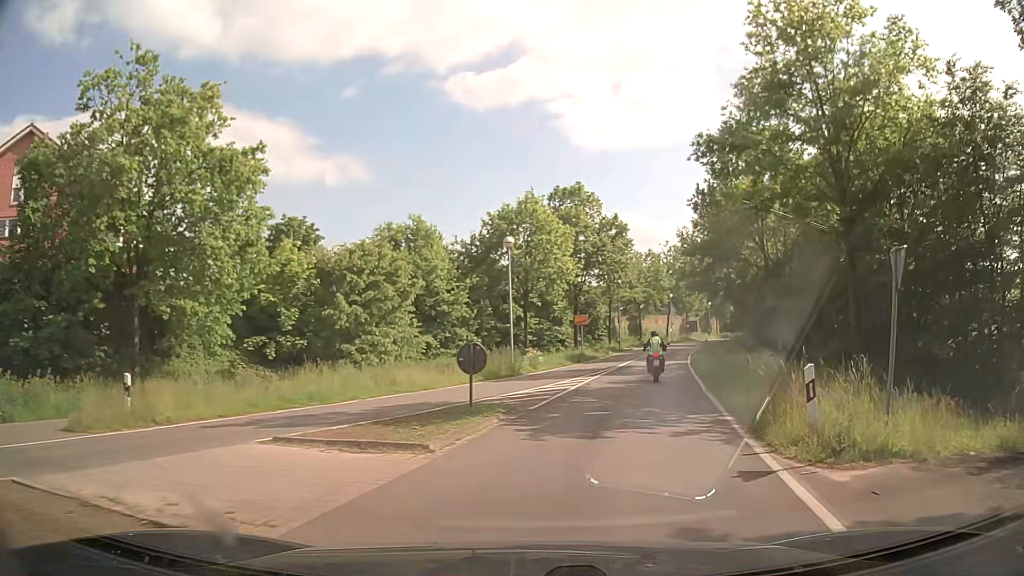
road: secondary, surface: asphalt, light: Day
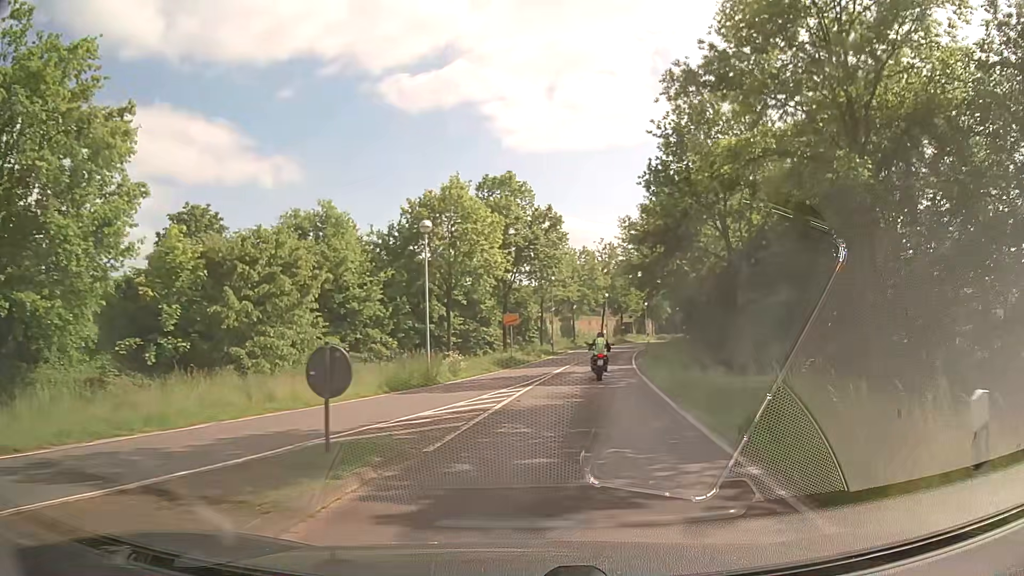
(+0.4, +5.1) m; +6°
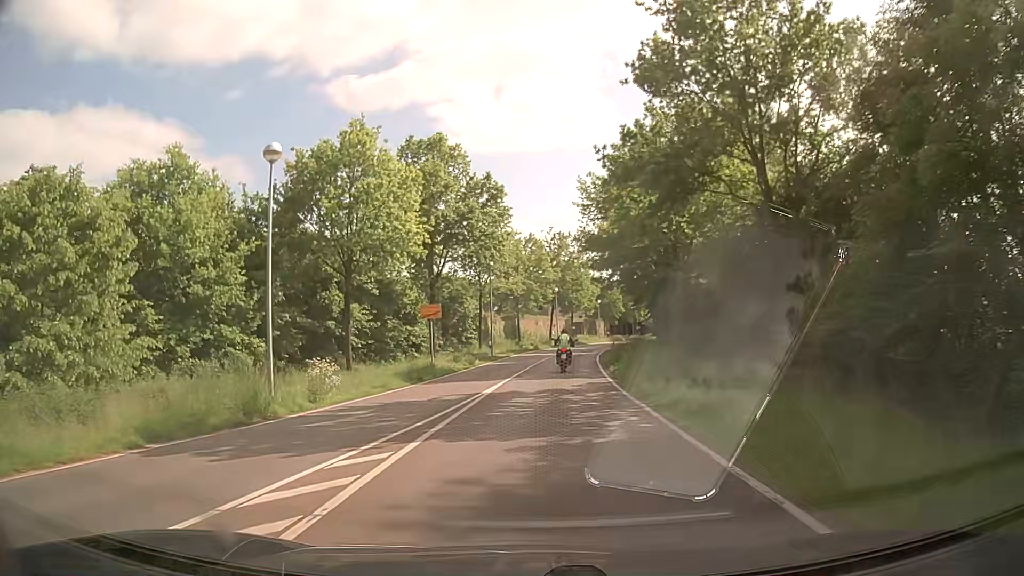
(+1.0, +11.6) m; +6°
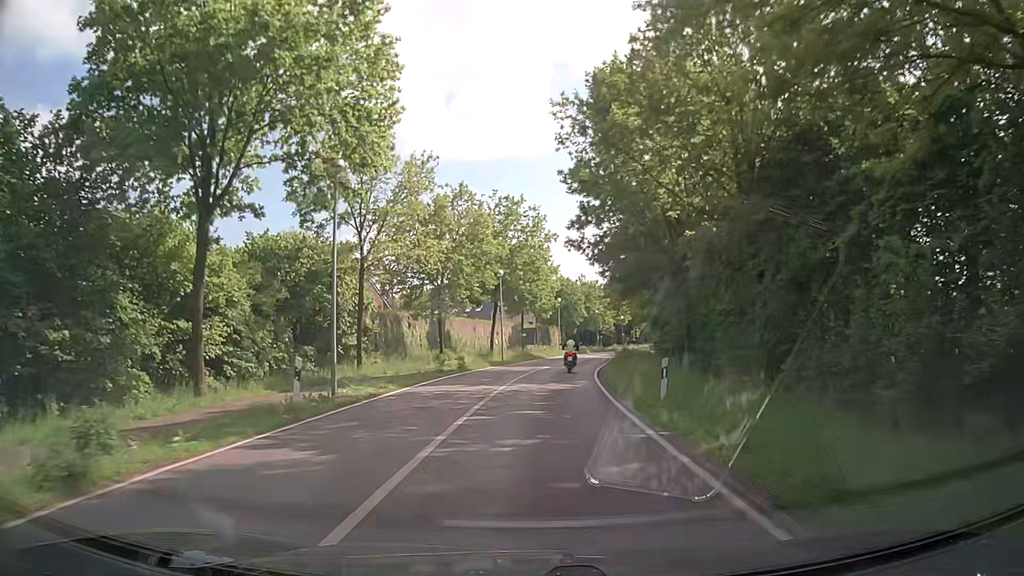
(+1.1, +28.2) m; +5°
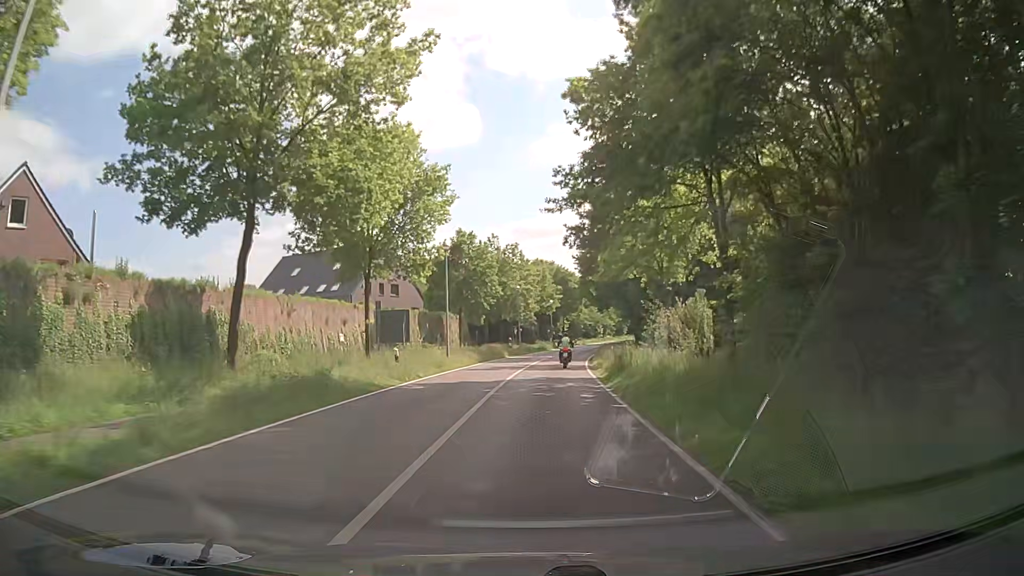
(+2.6, +42.1) m; +8°
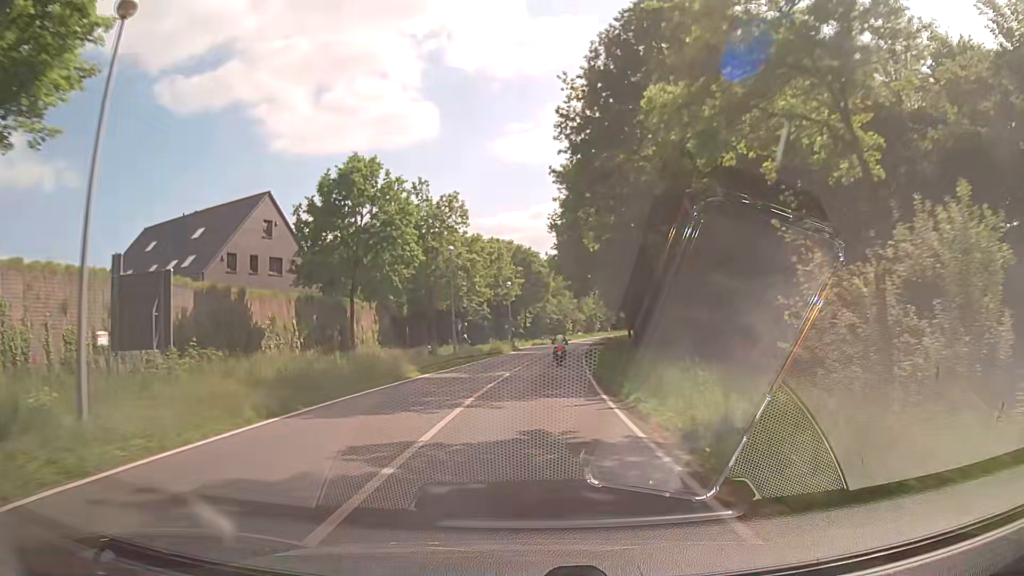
(+0.8, +27.5) m; +4°
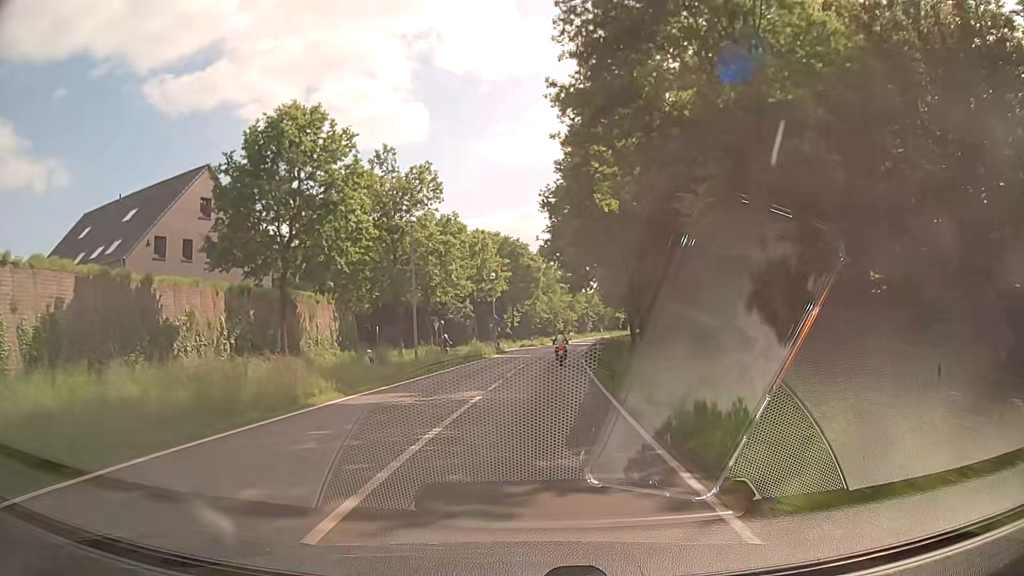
(0.0, +9.4) m; +1°
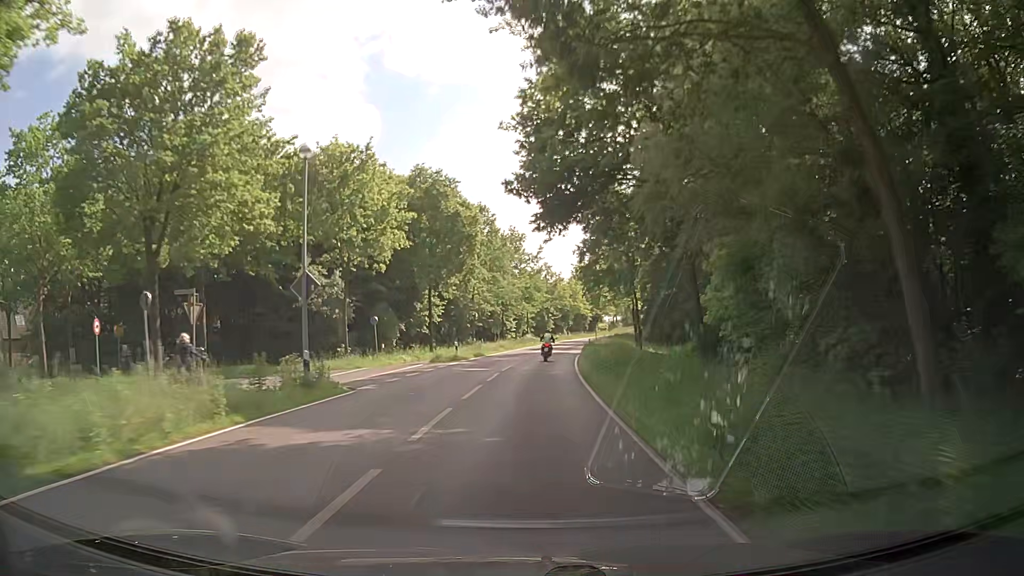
(+1.2, +38.5) m; +4°
(0, +10) (0, +20) (0, +30) (+1, +40) (+2, +50) (+3, +60) (+4, +70) (+6, +80) (+7, +90) (+9, +99) m
